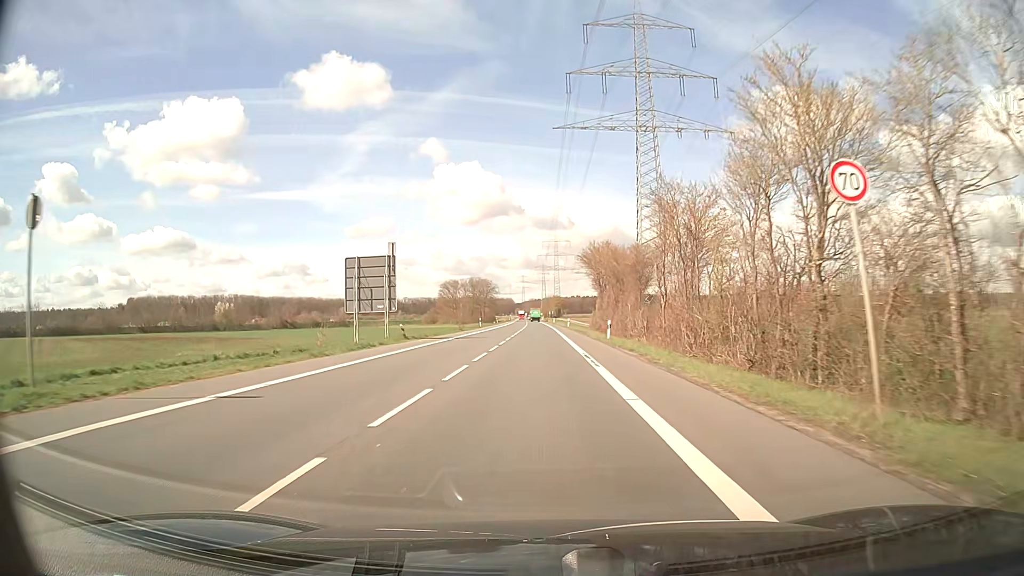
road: secondary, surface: asphalt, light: Day
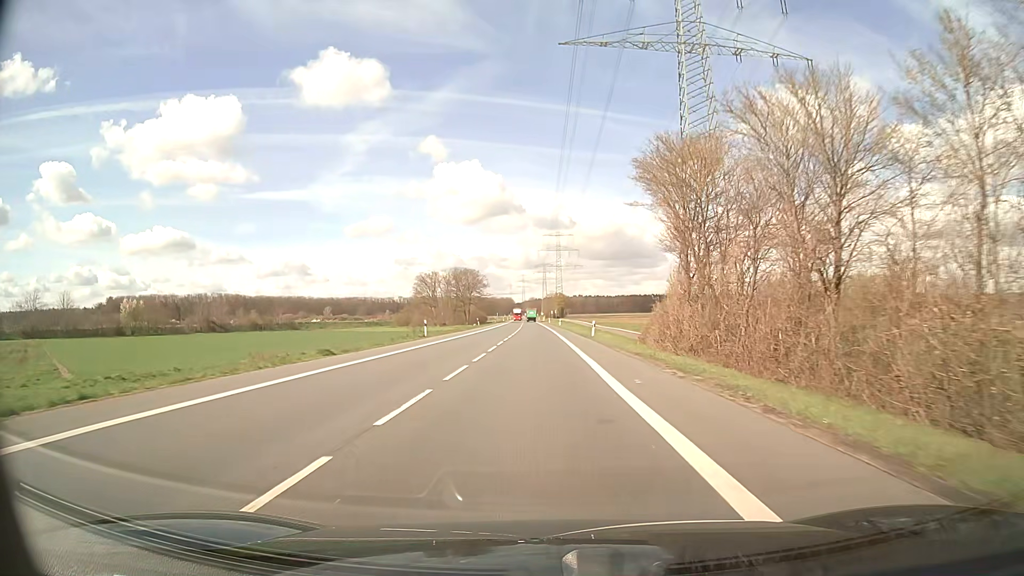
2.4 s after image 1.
(-0.1, +42.2) m; 0°
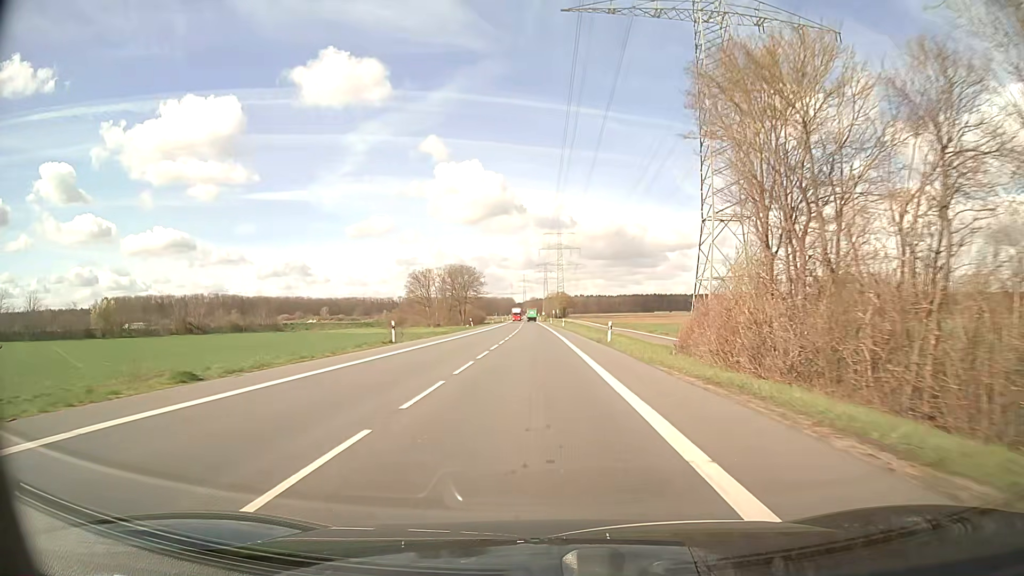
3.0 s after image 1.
(0.0, +10.6) m; 0°
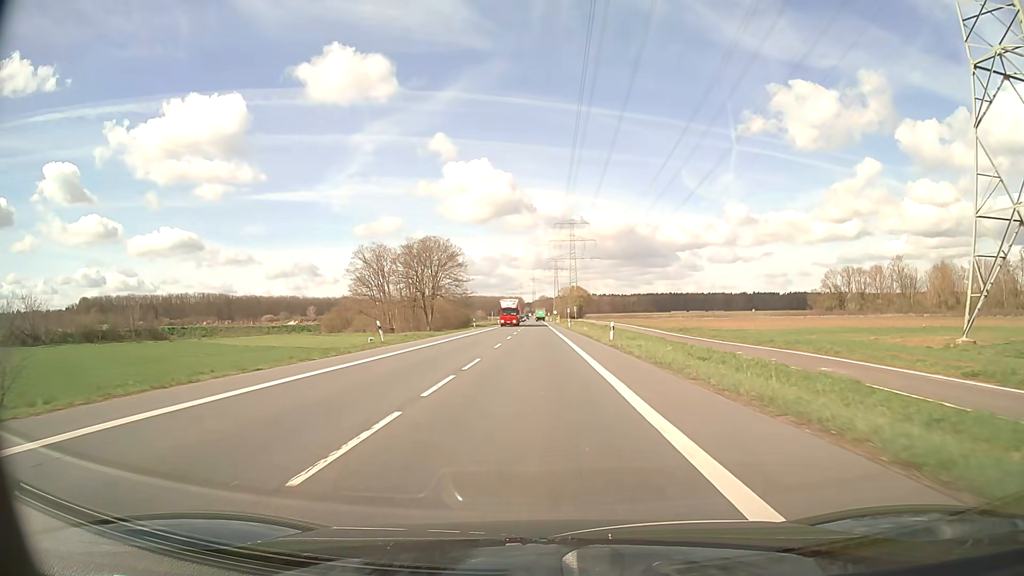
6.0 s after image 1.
(-0.4, +52.8) m; -1°
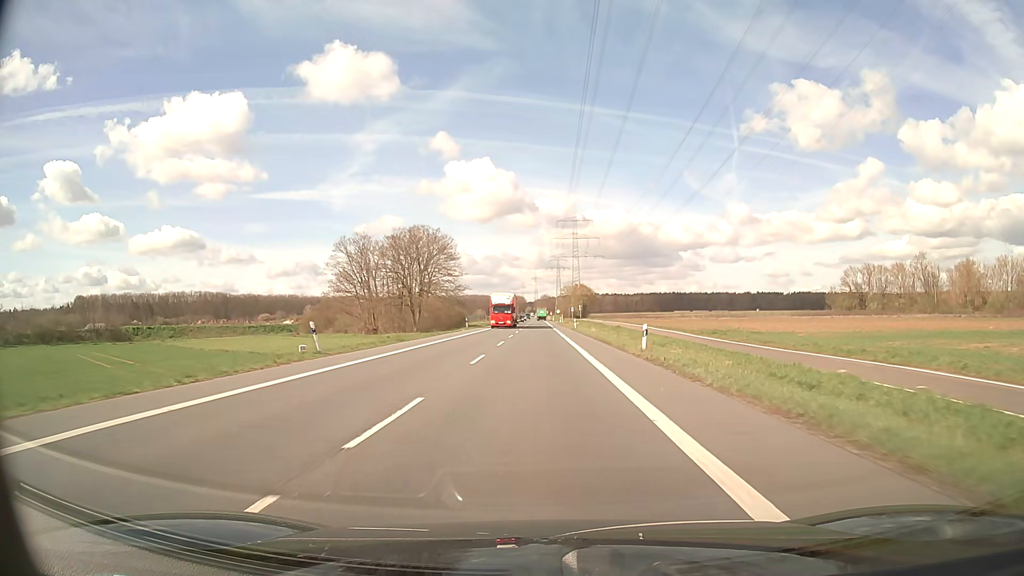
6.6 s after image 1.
(0.0, +10.6) m; 0°
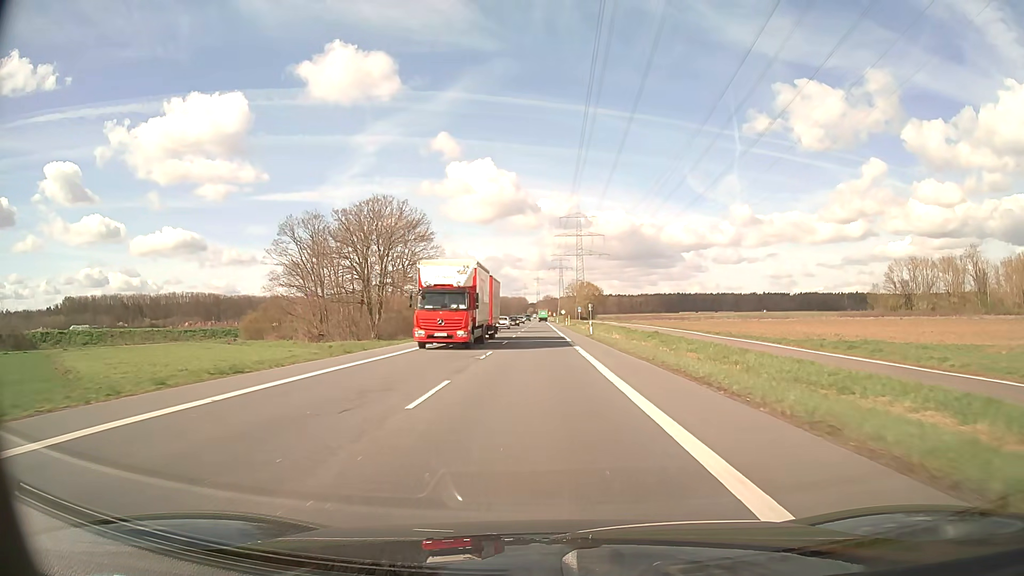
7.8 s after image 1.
(0.0, +21.1) m; 0°
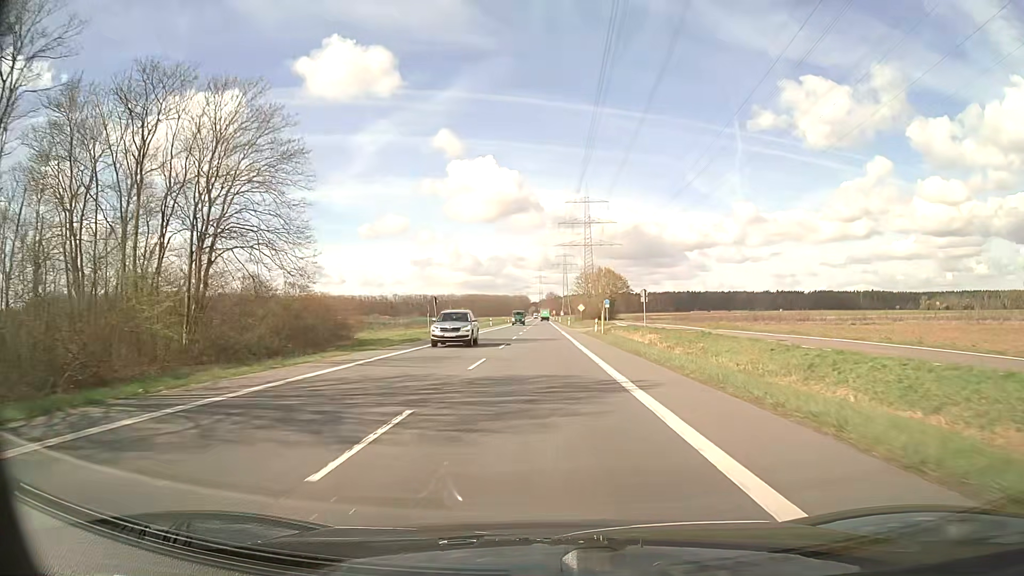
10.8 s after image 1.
(-0.1, +52.8) m; 0°
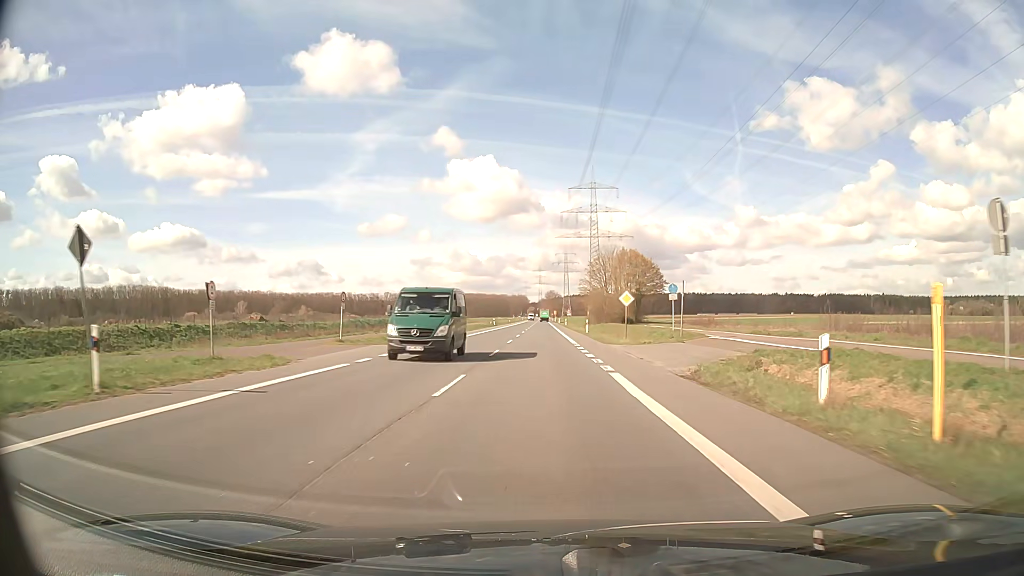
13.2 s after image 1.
(0.0, +42.2) m; 0°
(0, +10) (0, +20) (0, +30) (0, +40) (0, +50) (0, +60) (0, +70) (0, +80) (0, +90) (0, +100) m
